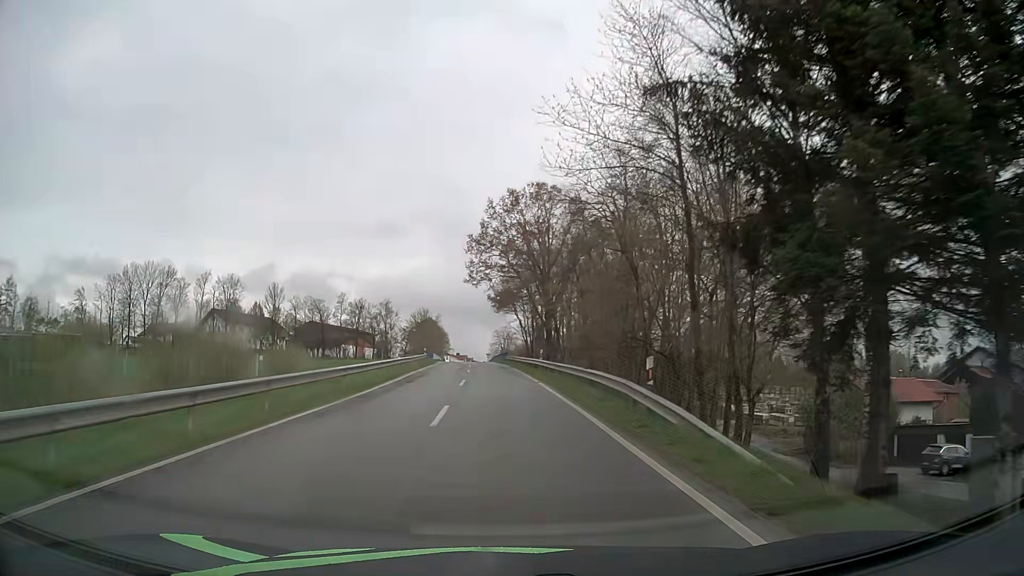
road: tertiary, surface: asphalt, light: Day
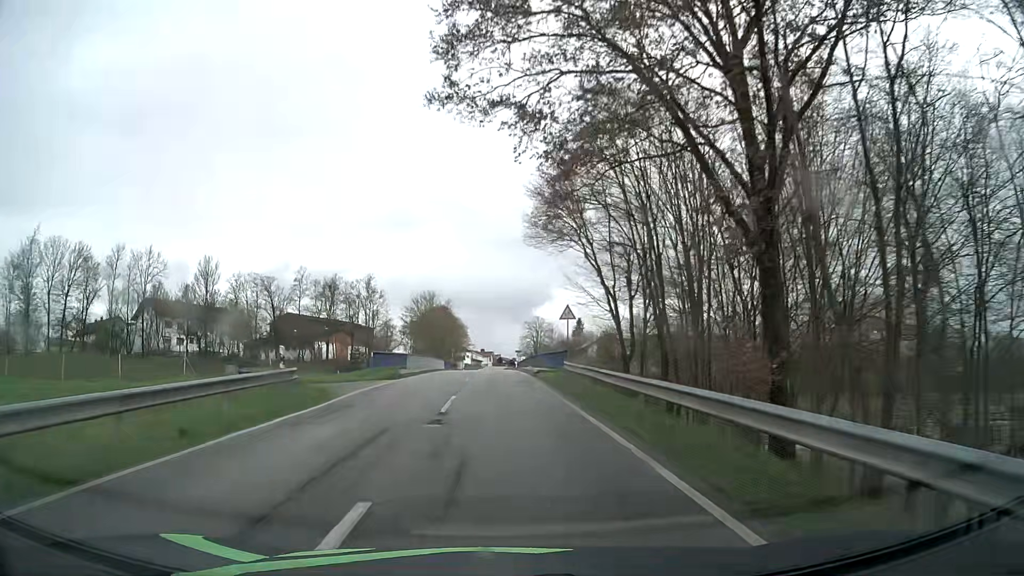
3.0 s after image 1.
(-1.3, +46.8) m; -3°
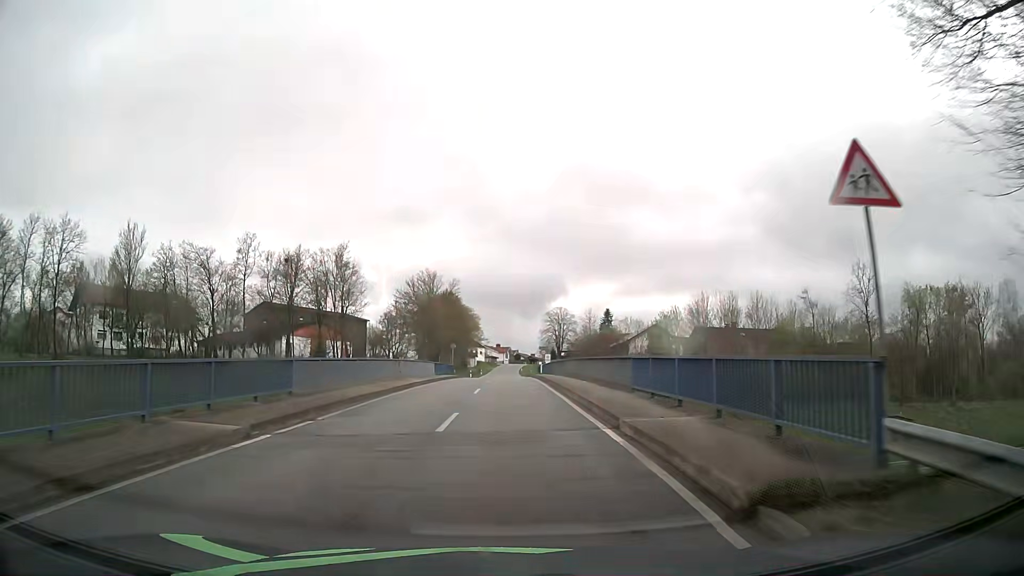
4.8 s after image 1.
(-0.3, +27.0) m; -2°
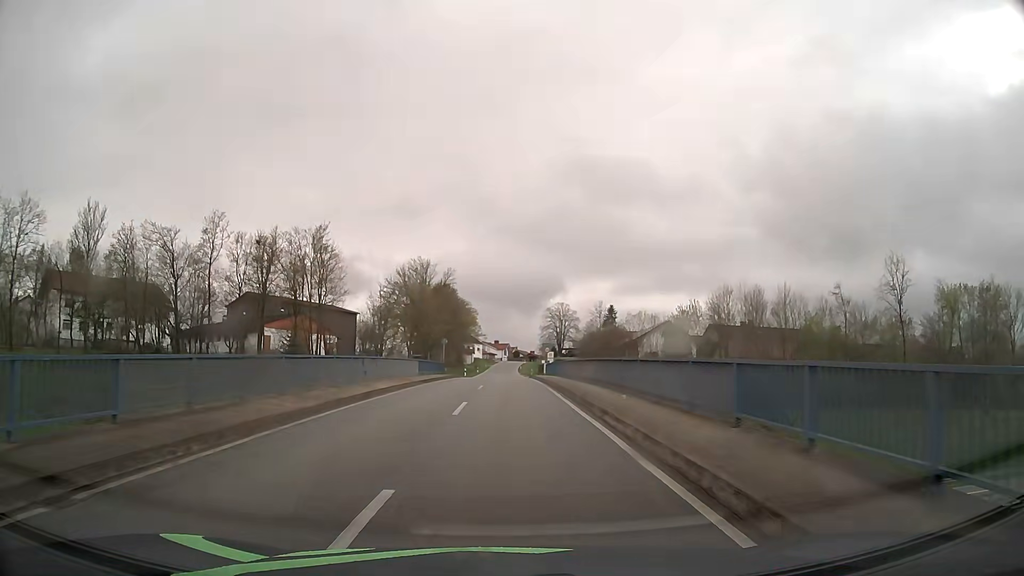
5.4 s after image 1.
(0.0, +8.8) m; 0°
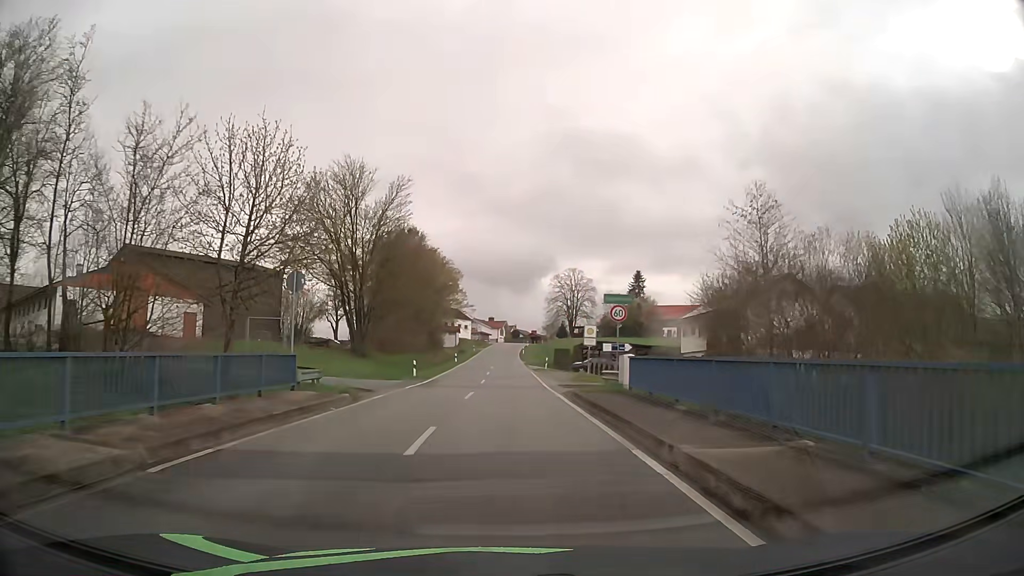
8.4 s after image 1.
(+0.3, +43.3) m; 0°
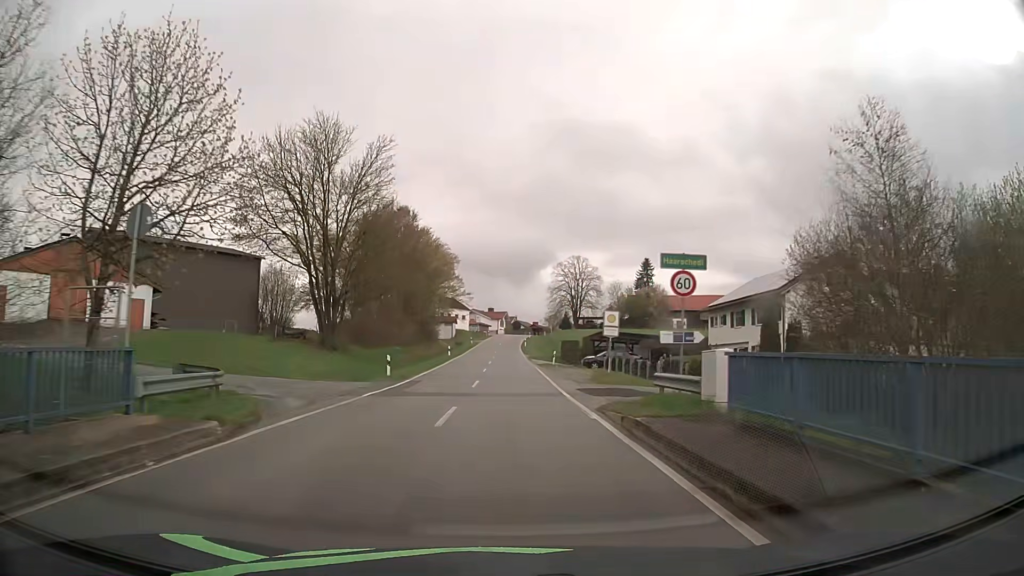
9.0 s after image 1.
(0.0, +8.7) m; 0°
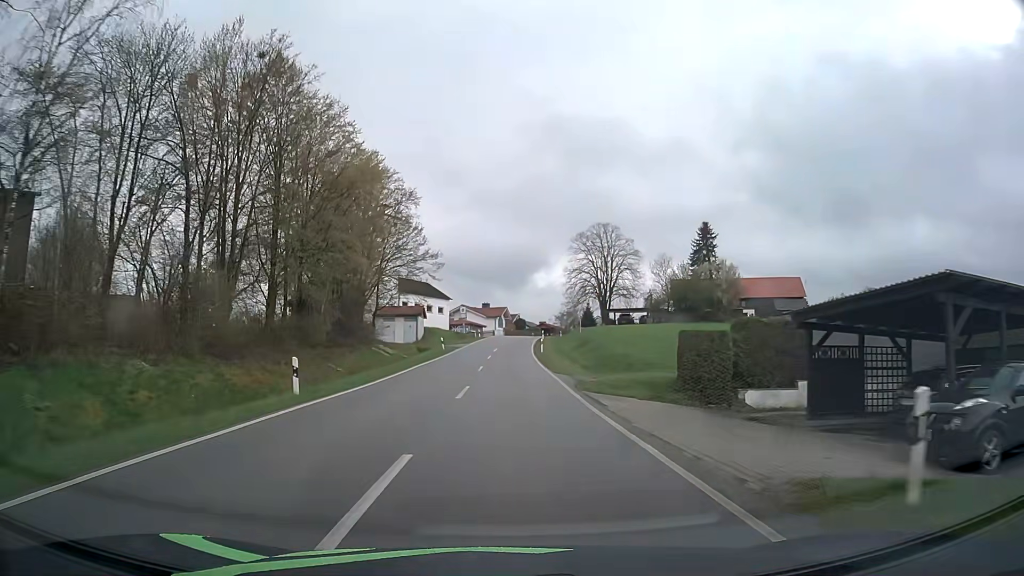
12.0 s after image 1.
(0.0, +44.2) m; 0°
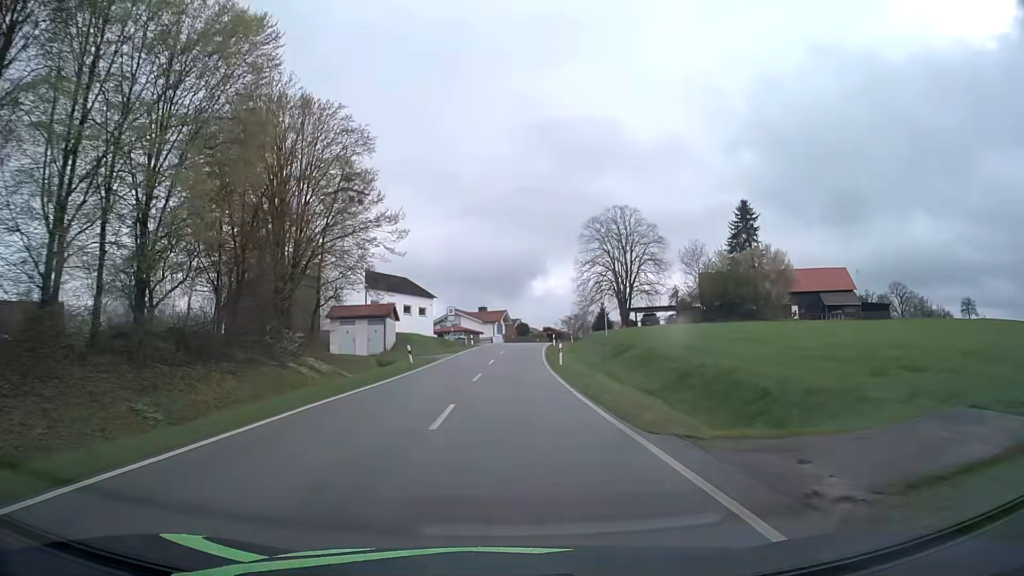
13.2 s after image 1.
(0.0, +18.0) m; 0°
(0, +10) (0, +20) (0, +30) (+1, +40) (+1, +50) (+2, +60) (+3, +70) (+4, +80) (+6, +90) (+9, +99) m
